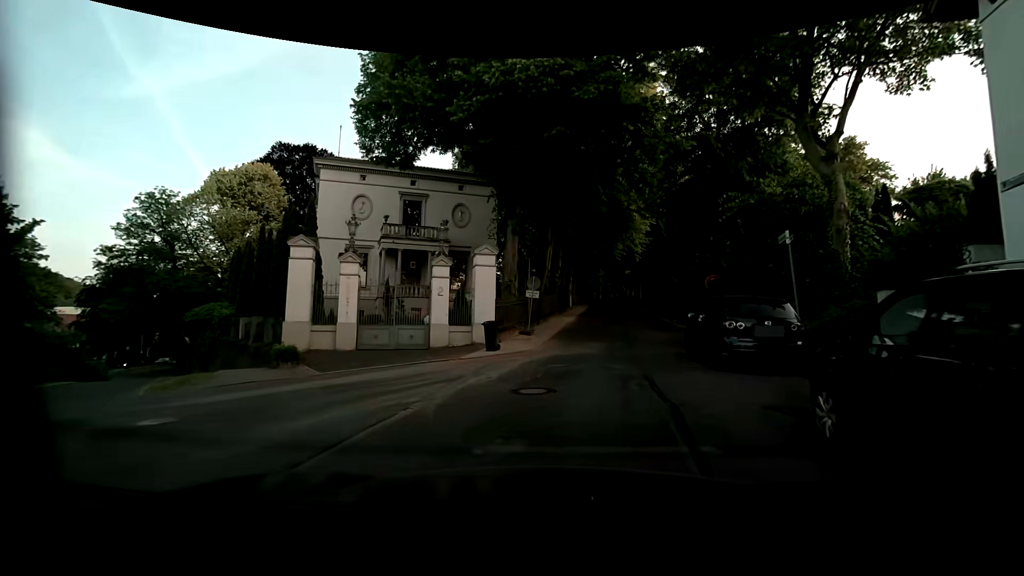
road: residential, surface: asphalt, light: Day
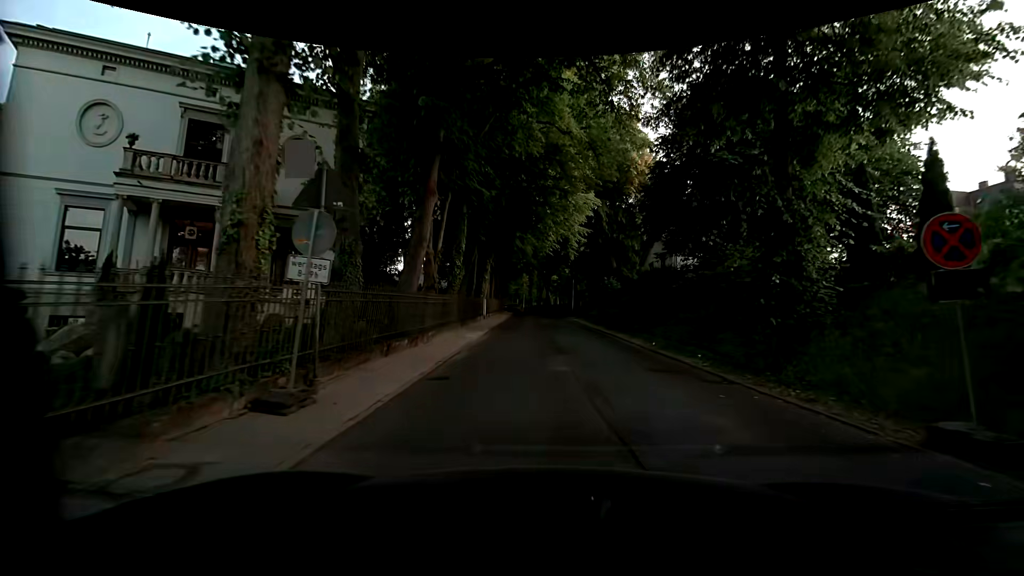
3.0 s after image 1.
(+0.9, +15.2) m; +7°
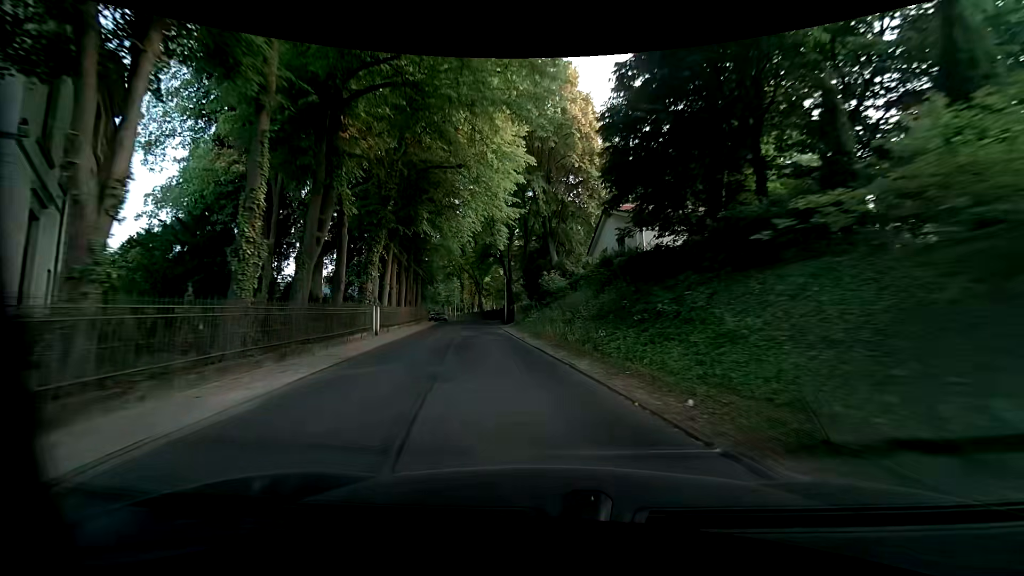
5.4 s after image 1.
(+1.3, +12.3) m; +8°
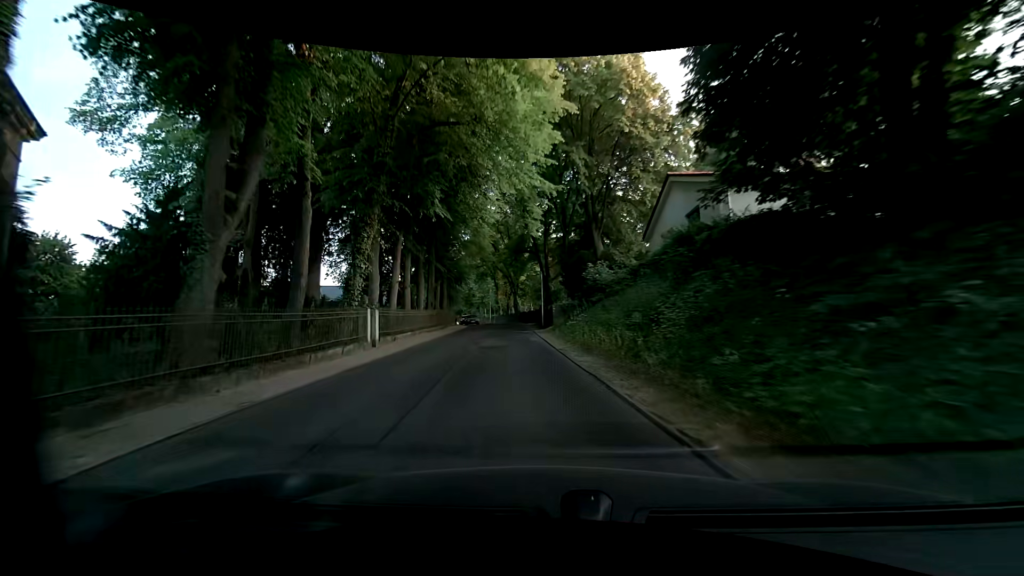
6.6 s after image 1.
(-0.3, +7.2) m; -5°
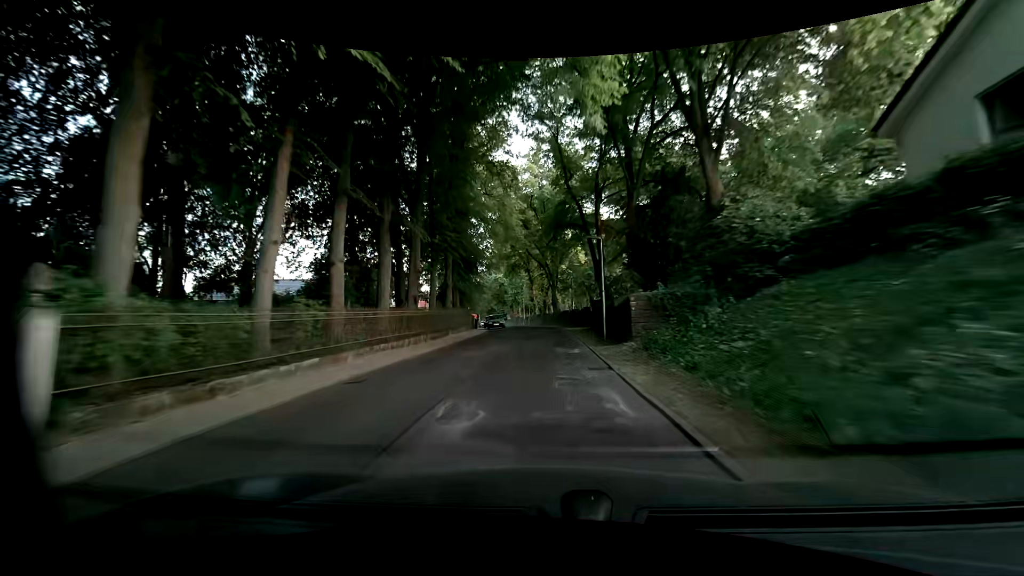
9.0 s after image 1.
(-0.9, +17.6) m; -5°
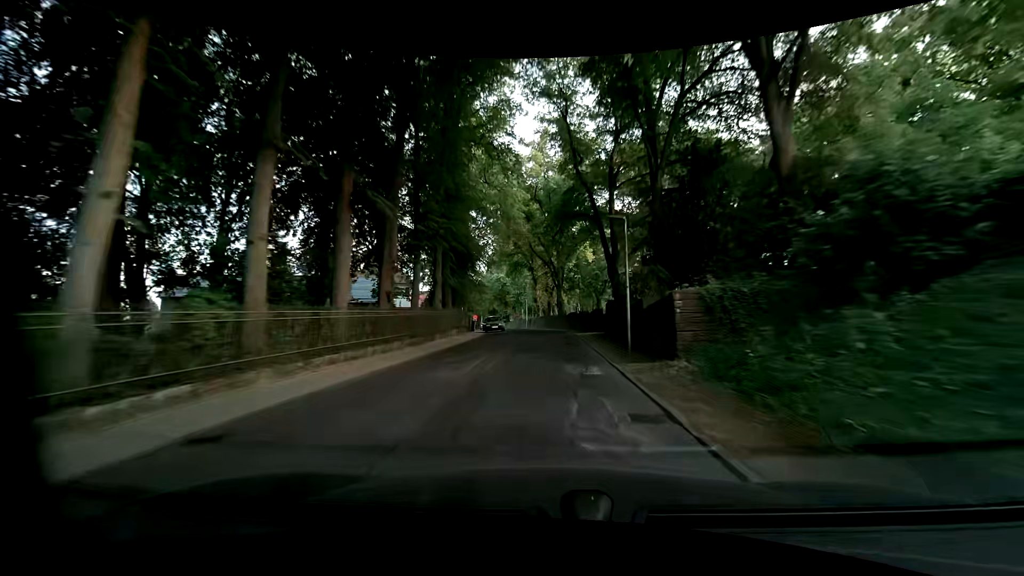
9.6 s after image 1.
(0.0, +5.2) m; 0°
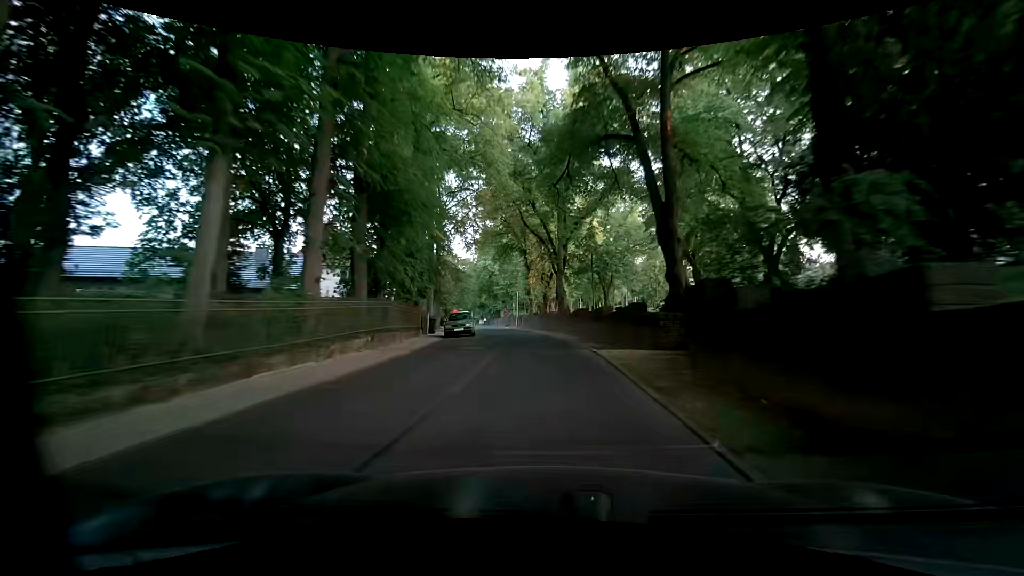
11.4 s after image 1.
(-0.1, +15.9) m; -2°
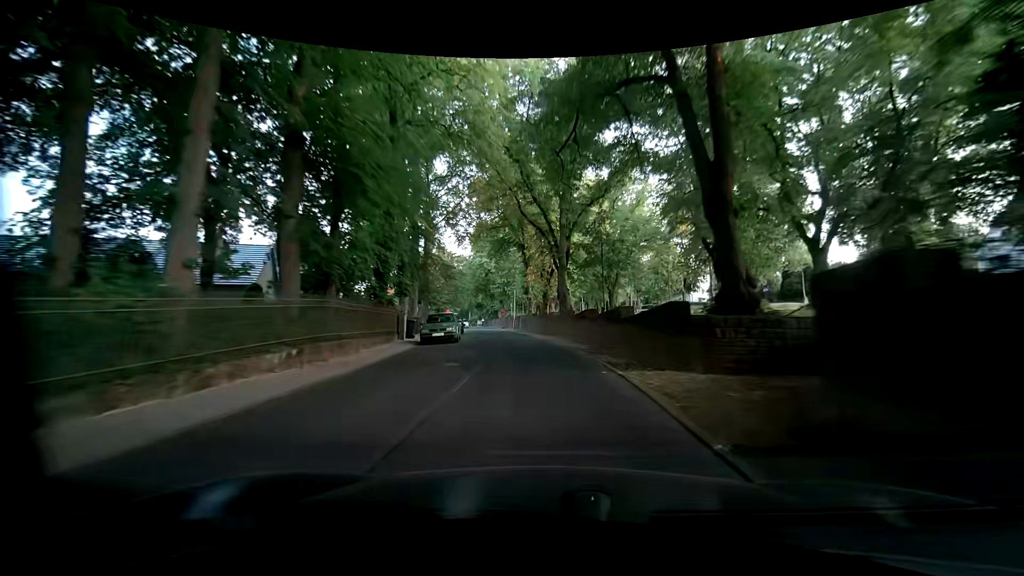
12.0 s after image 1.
(+0.1, +5.3) m; +3°
(0, +10) (-1, +20) (-2, +30) (-4, +40) (-6, +50) (-7, +59) (-9, +69) (-10, +79) (-12, +89) (-14, +99) m
